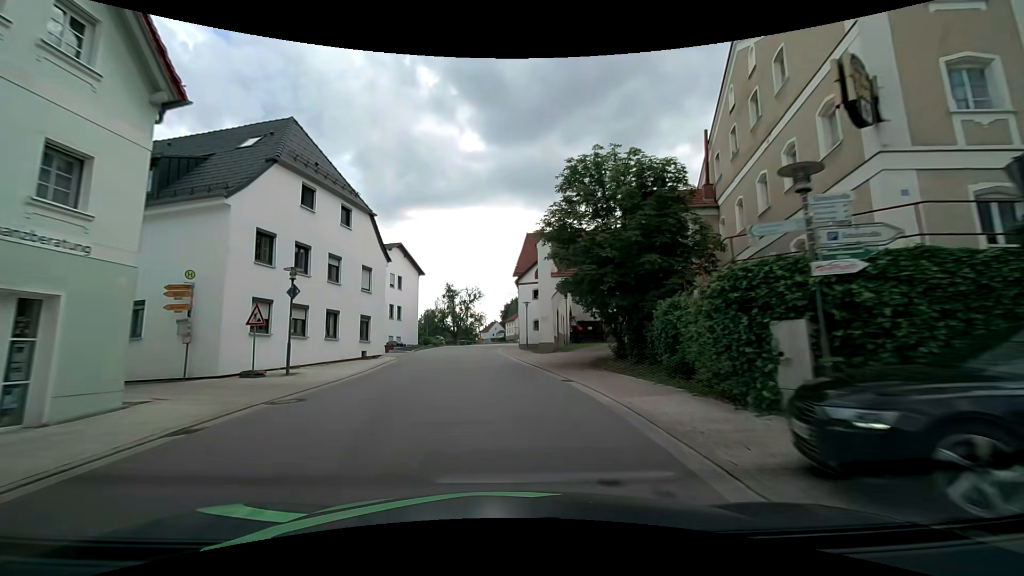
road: tertiary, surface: asphalt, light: Day
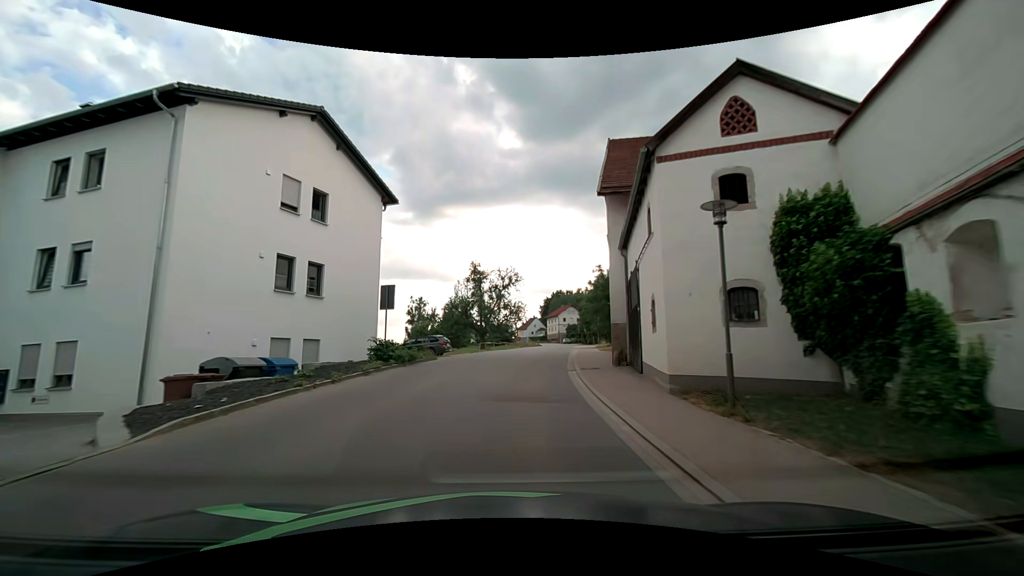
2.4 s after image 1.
(-1.6, +30.6) m; -4°
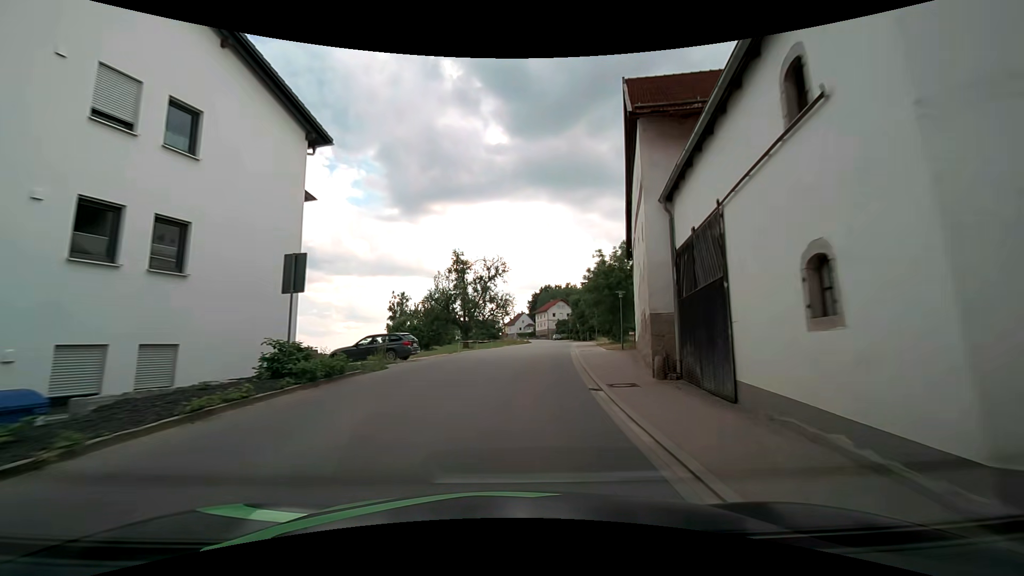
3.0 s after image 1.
(0.0, +7.7) m; +1°
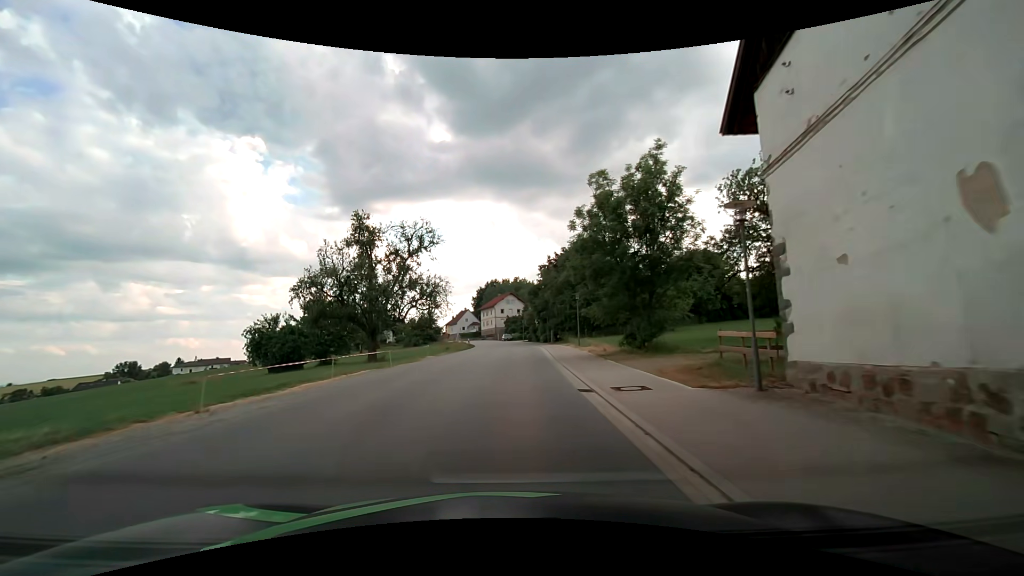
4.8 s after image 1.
(+1.1, +23.0) m; +5°
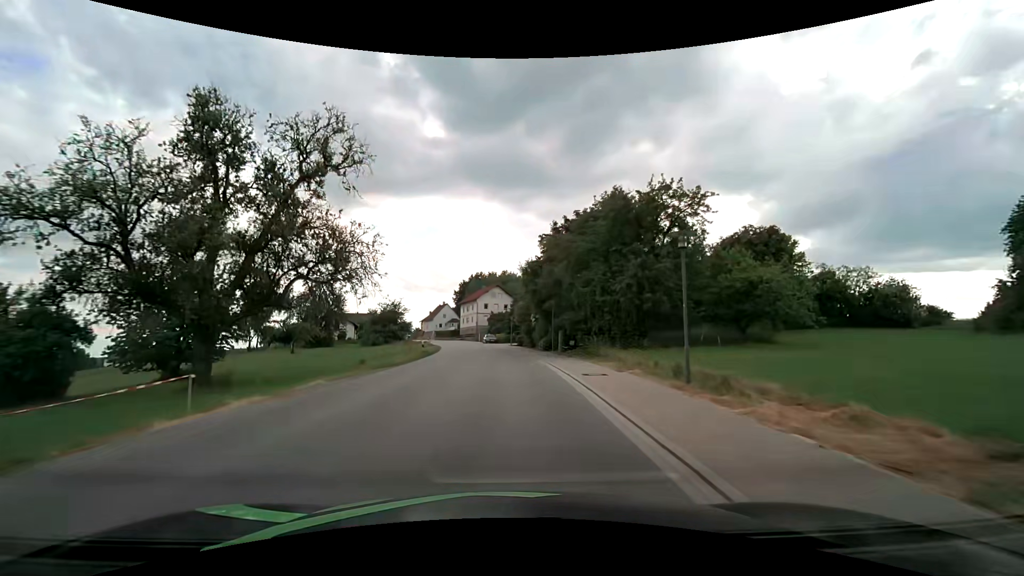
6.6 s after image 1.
(+0.6, +23.0) m; +1°
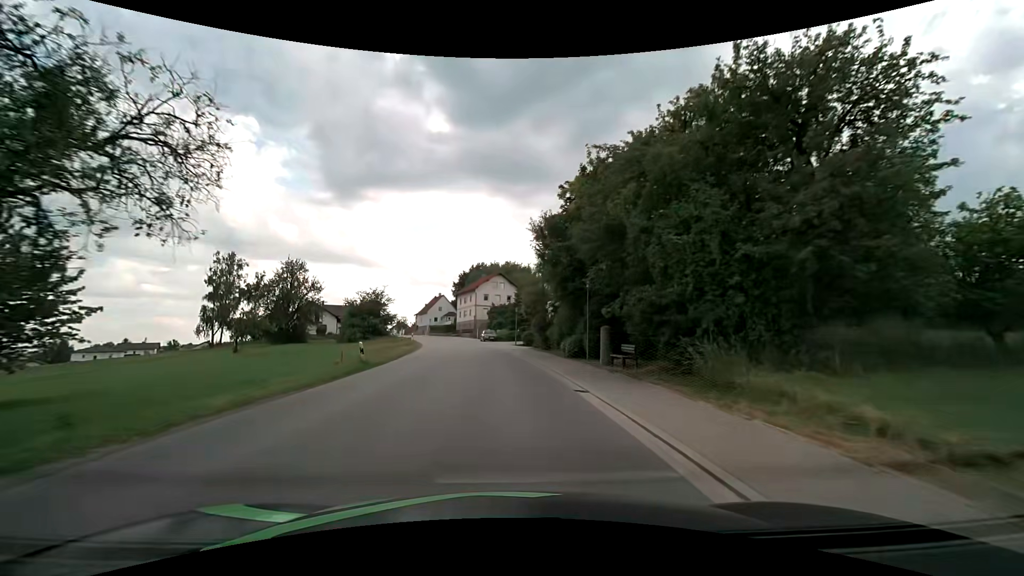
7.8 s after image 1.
(+0.2, +15.3) m; 0°
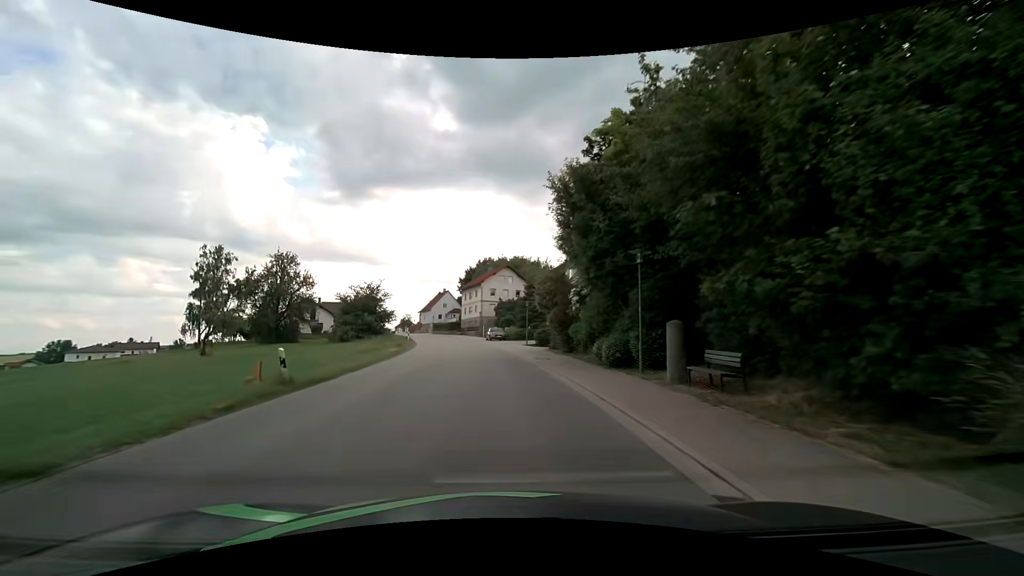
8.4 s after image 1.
(0.0, +7.7) m; -1°
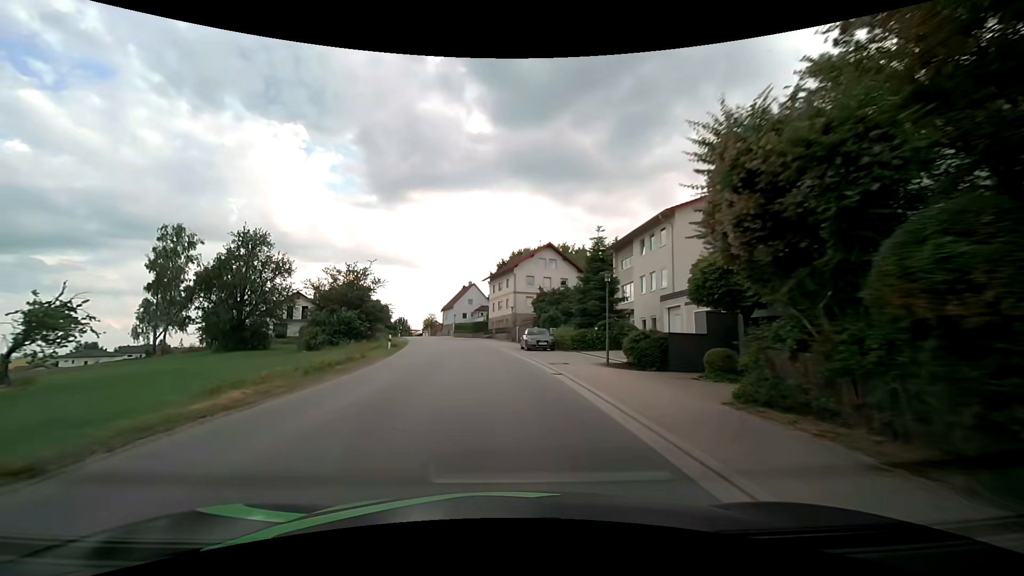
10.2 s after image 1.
(-0.9, +23.0) m; -4°
(0, +10) (-1, +20) (-2, +30) (-3, +40) (-5, +50) (-7, +59) (-9, +69) (-11, +79) (-14, +89) (-16, +98) m
